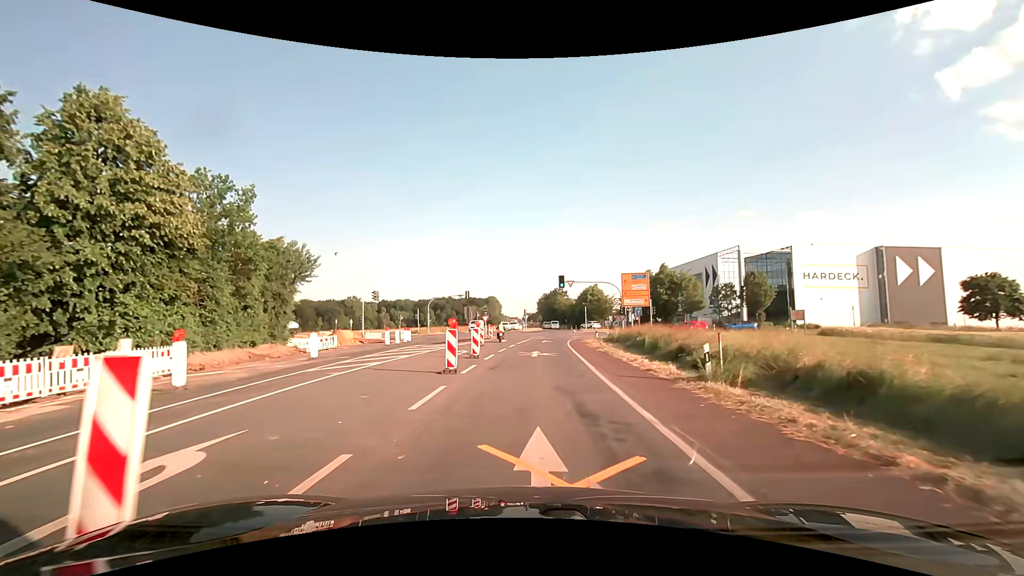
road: secondary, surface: asphalt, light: Day
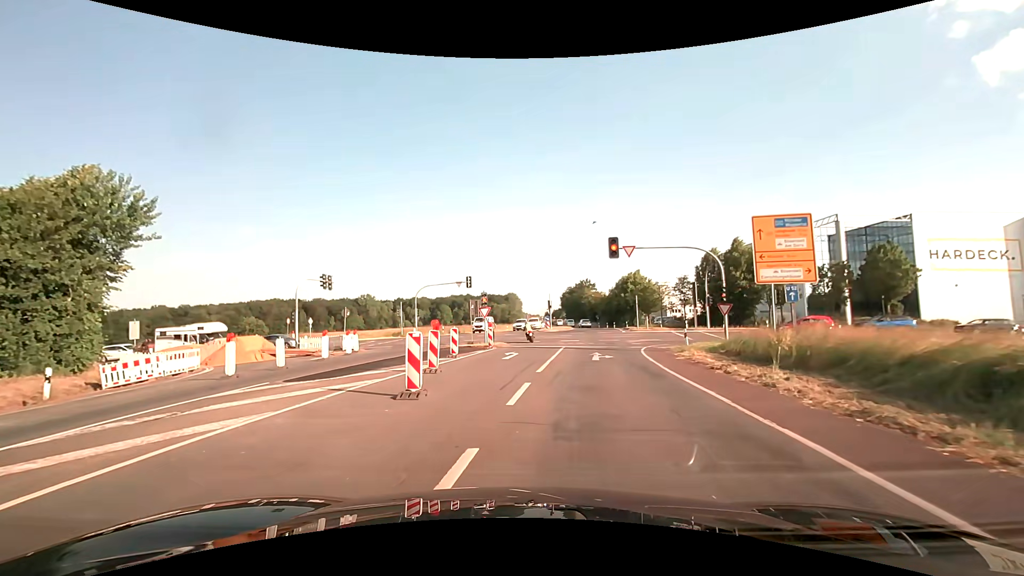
(-0.2, +22.9) m; -2°
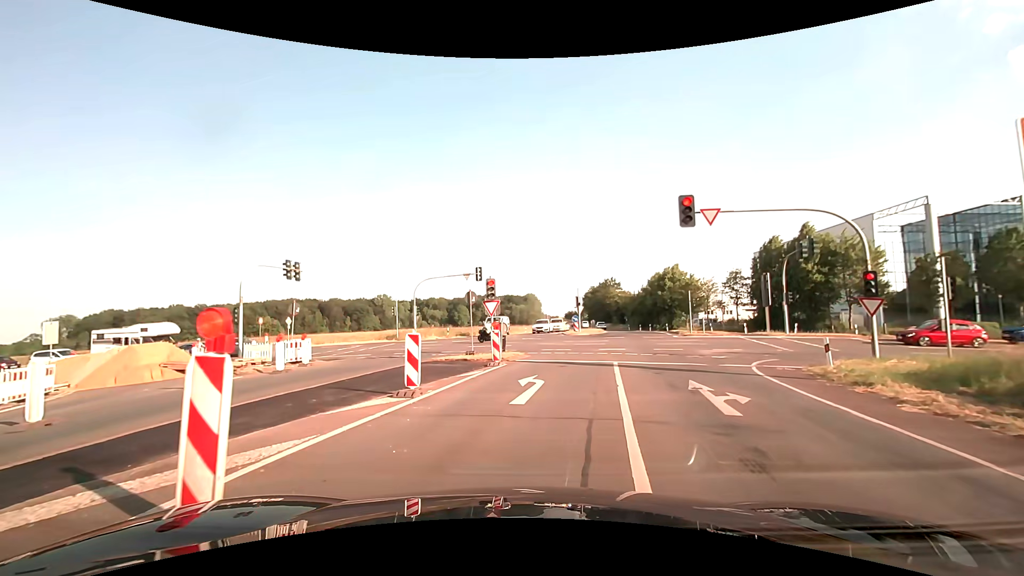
(-0.2, +10.6) m; -2°
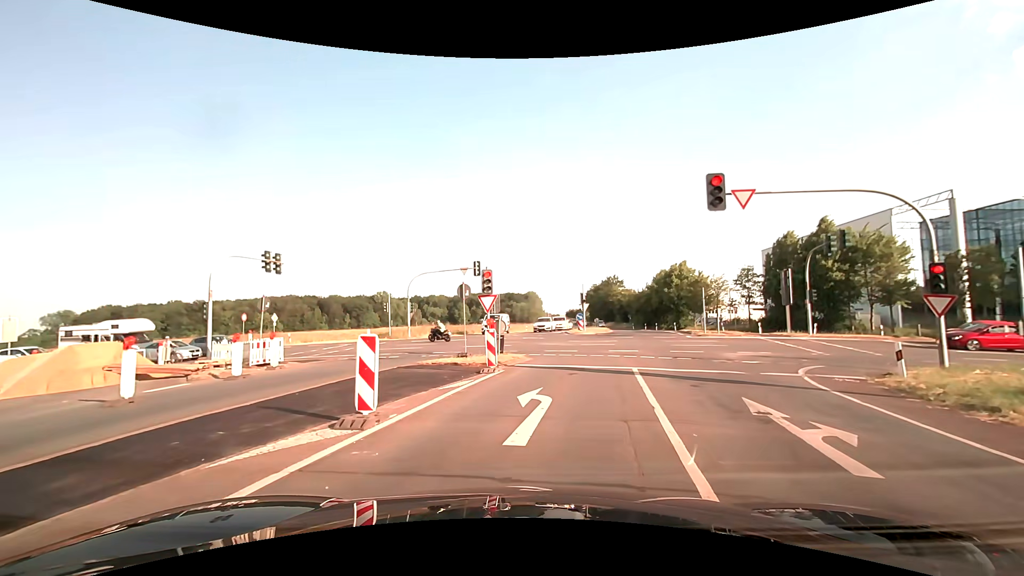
(0.0, +2.9) m; 0°
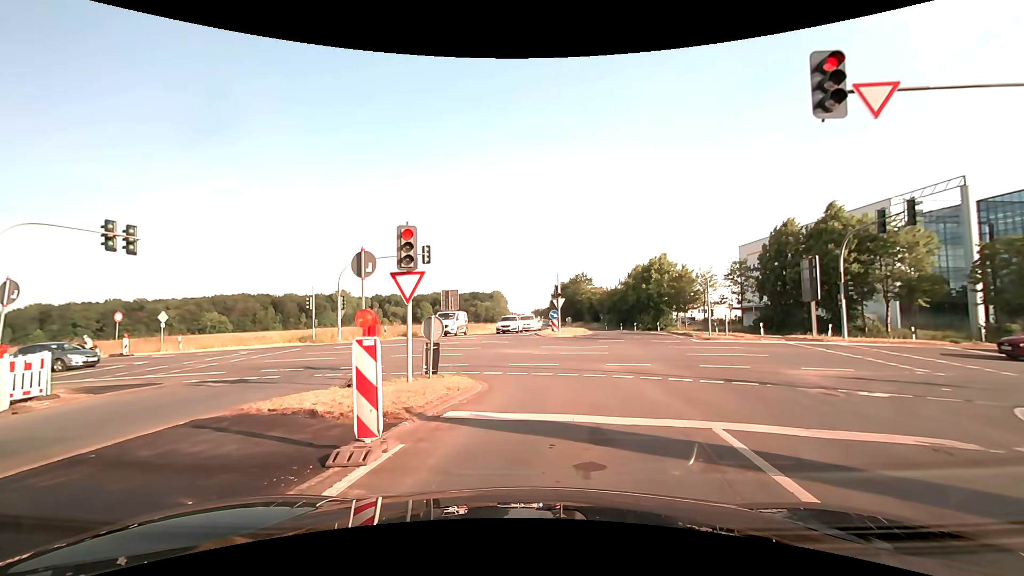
(+0.3, +8.6) m; +4°
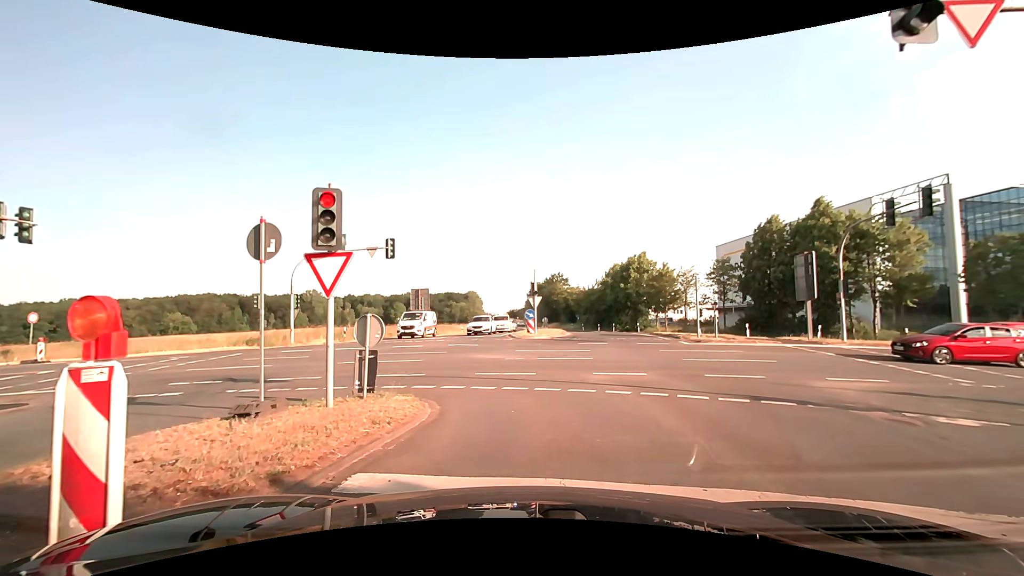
(+0.1, +2.9) m; +4°
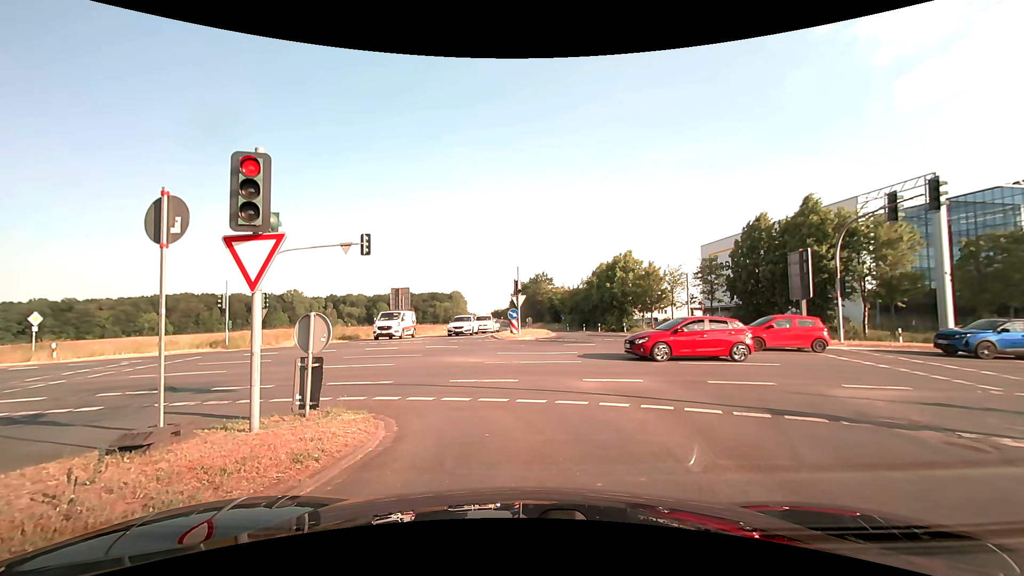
(0.0, +1.6) m; 0°
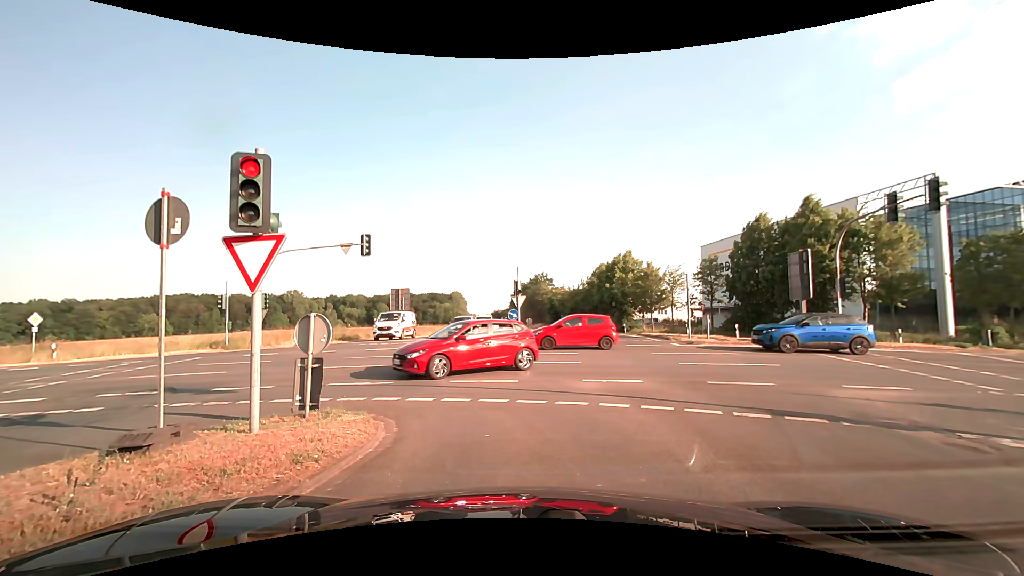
(0.0, +0.1) m; 0°
(0, +10) (-5, +19) (-13, +24) (-23, +26) (-33, +26) (-43, +27) (-53, +28) (-63, +28) (-73, +29) (-83, +29) m
